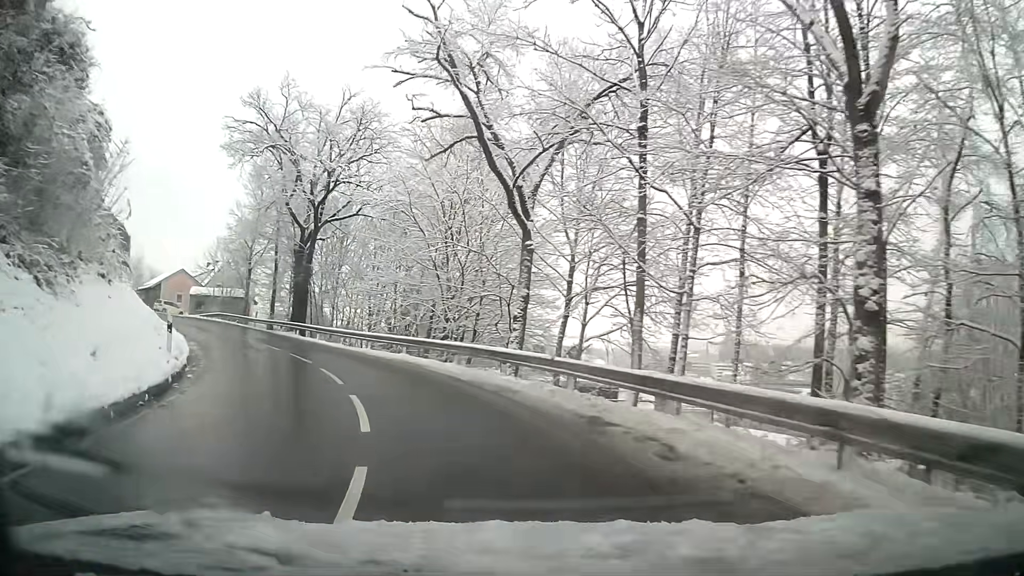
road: tertiary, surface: asphalt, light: Day
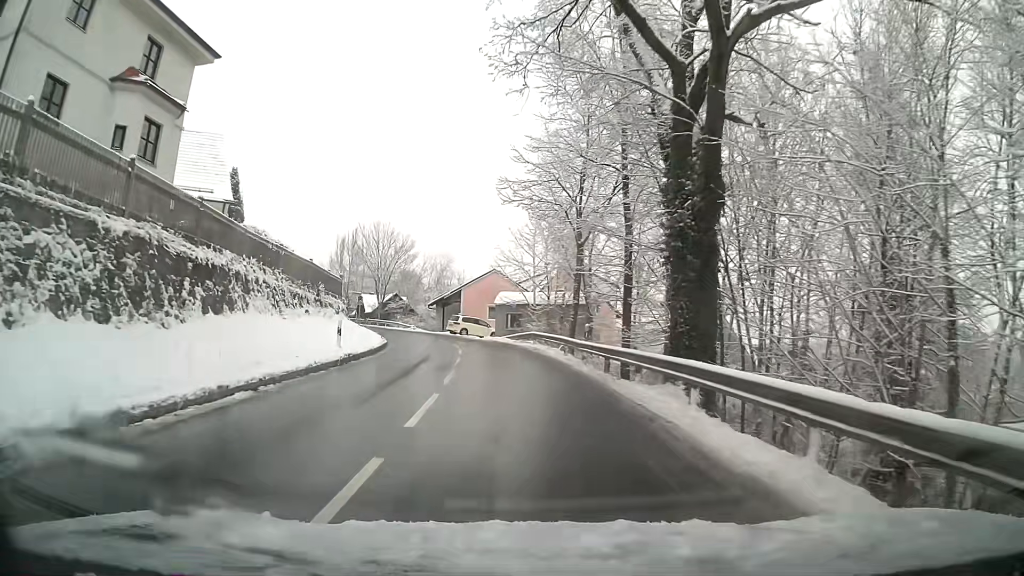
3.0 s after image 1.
(-9.3, +28.2) m; -30°
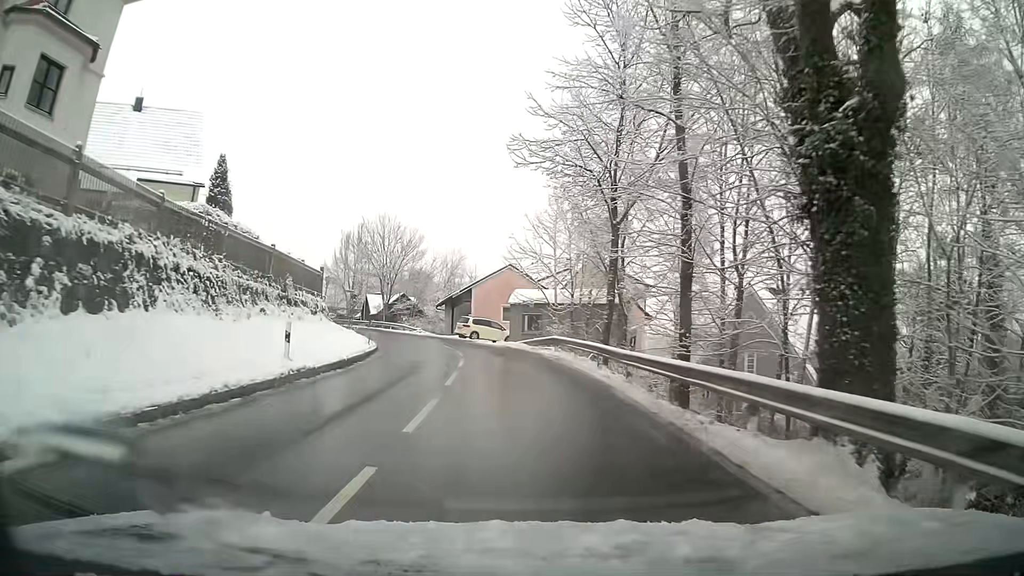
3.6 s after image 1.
(-0.1, +6.5) m; -2°
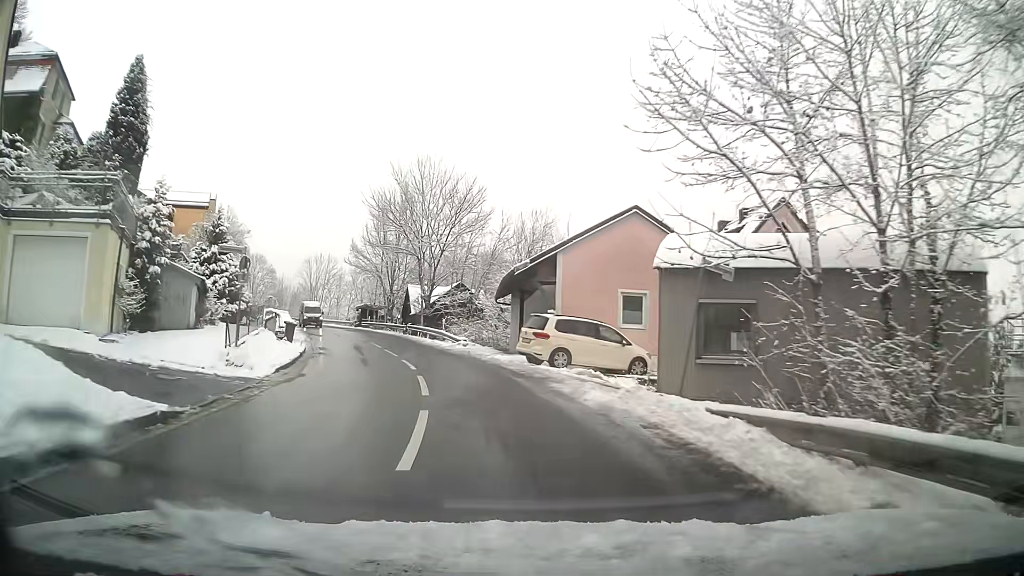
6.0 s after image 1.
(-1.8, +26.1) m; -9°
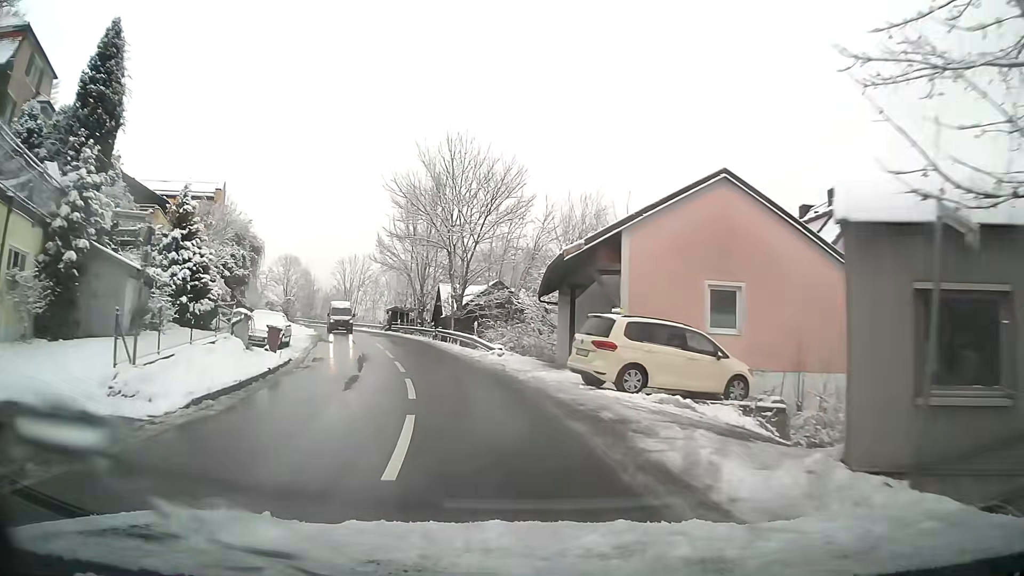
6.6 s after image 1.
(-0.2, +6.3) m; -4°
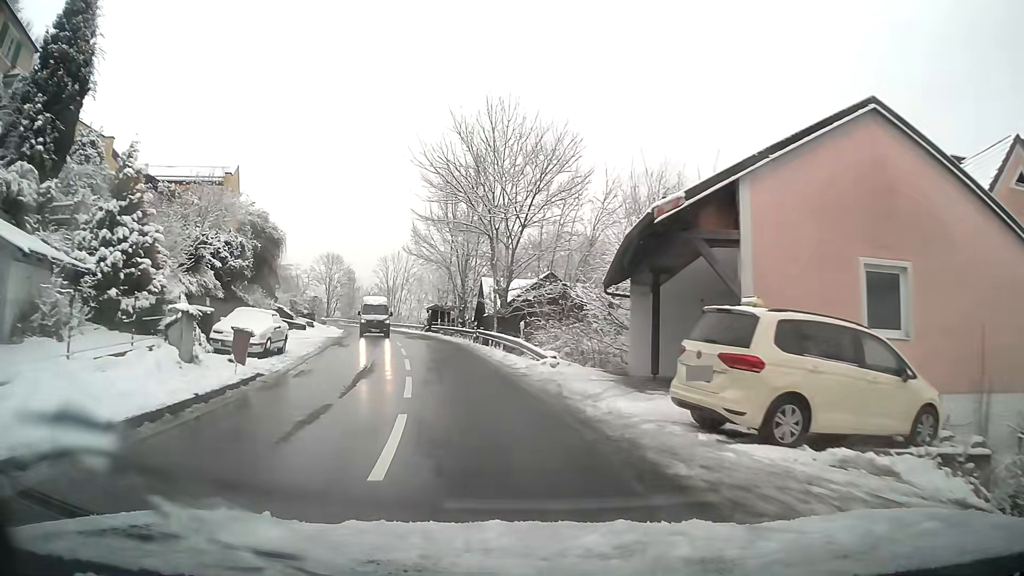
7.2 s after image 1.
(-0.2, +6.1) m; -4°
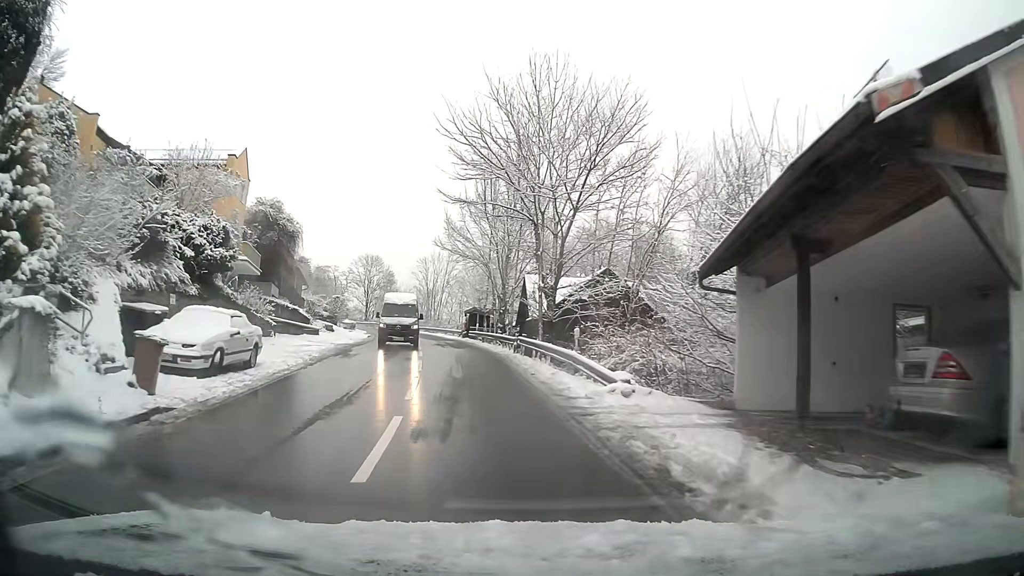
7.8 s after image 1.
(-0.2, +6.0) m; -3°
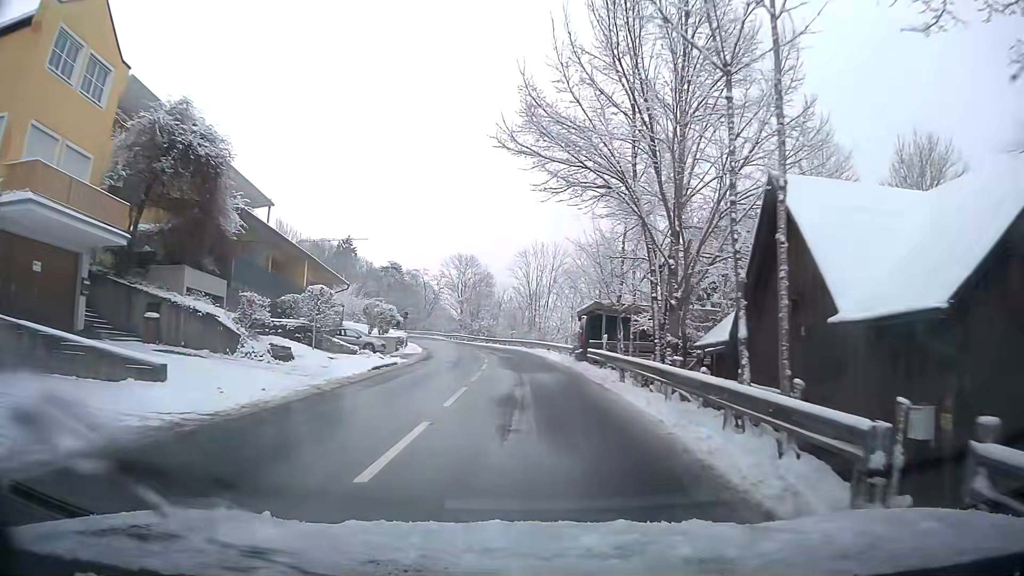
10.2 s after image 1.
(-2.2, +24.0) m; -9°
